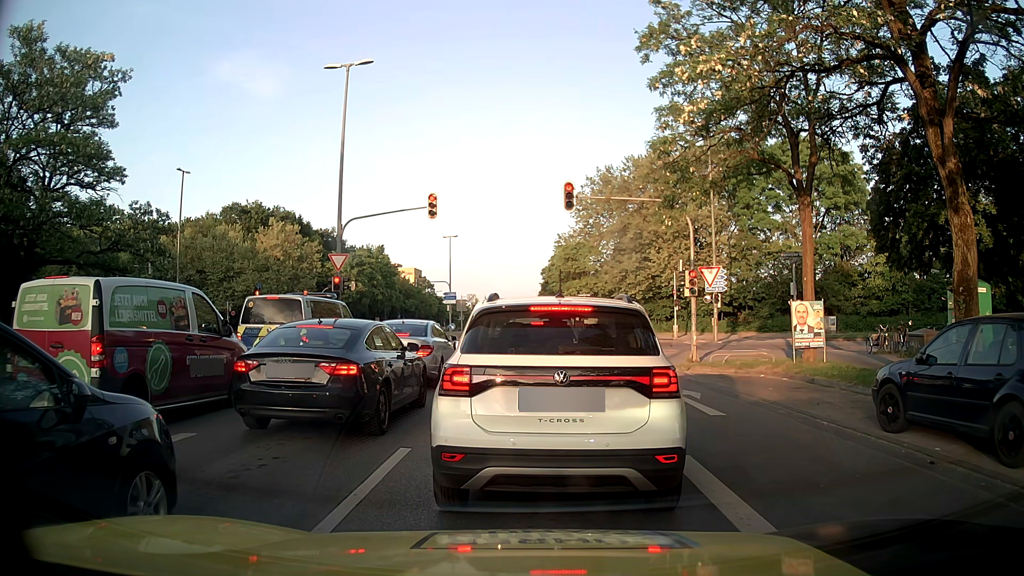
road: secondary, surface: asphalt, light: Day
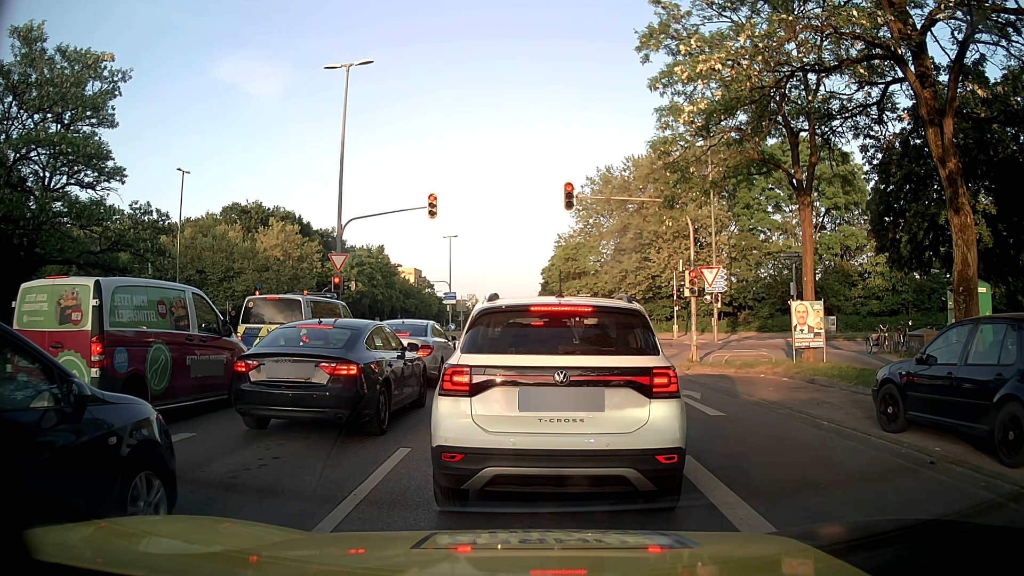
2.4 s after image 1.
(0.0, 0.0) m; 0°
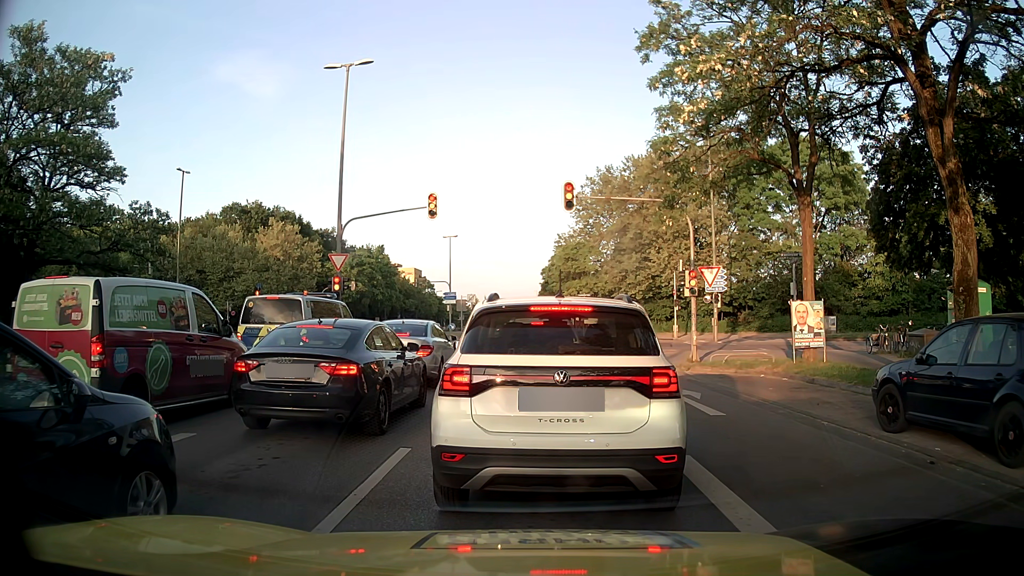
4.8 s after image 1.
(0.0, 0.0) m; 0°
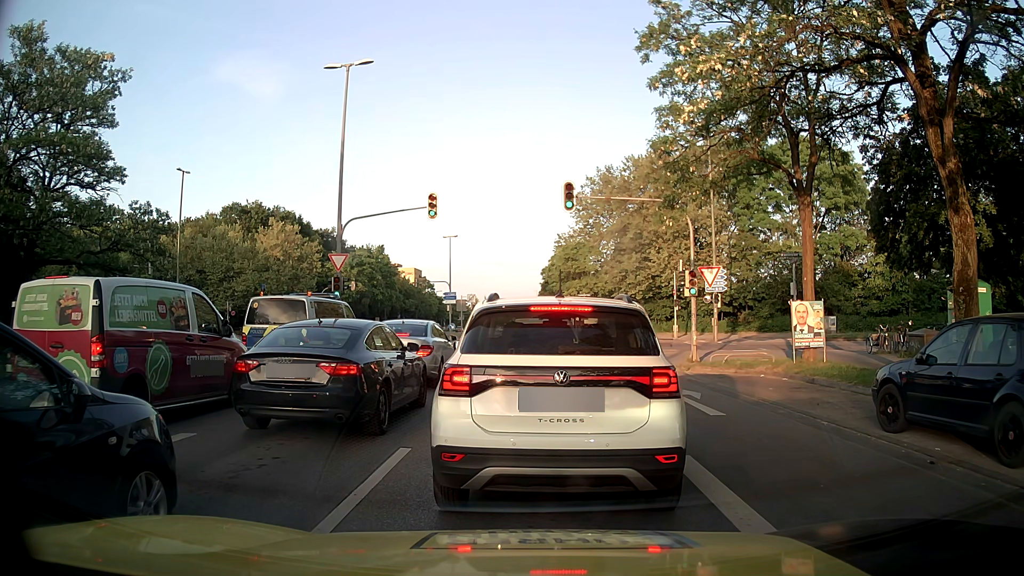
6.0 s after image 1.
(0.0, 0.0) m; 0°
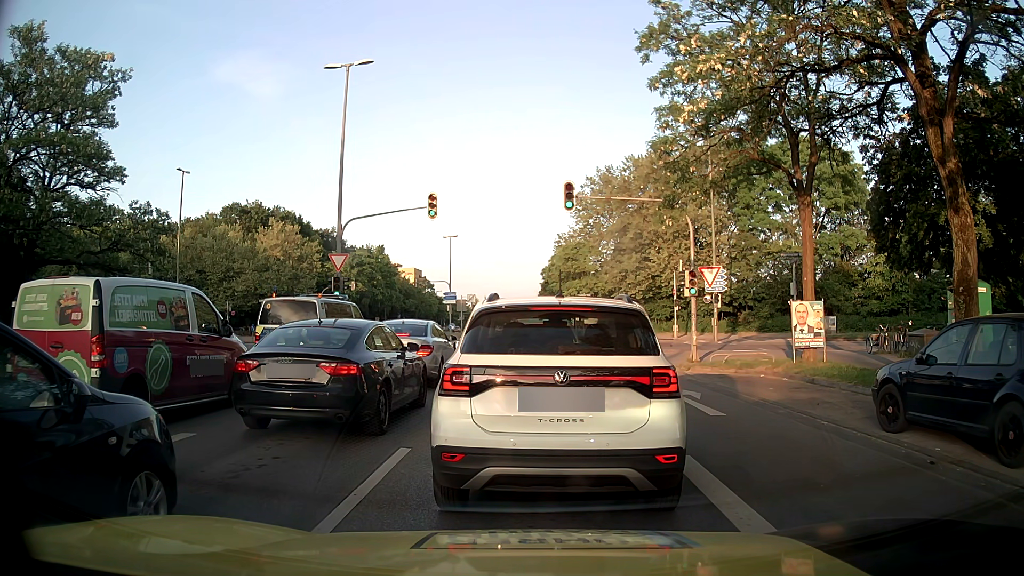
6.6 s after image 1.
(0.0, 0.0) m; 0°
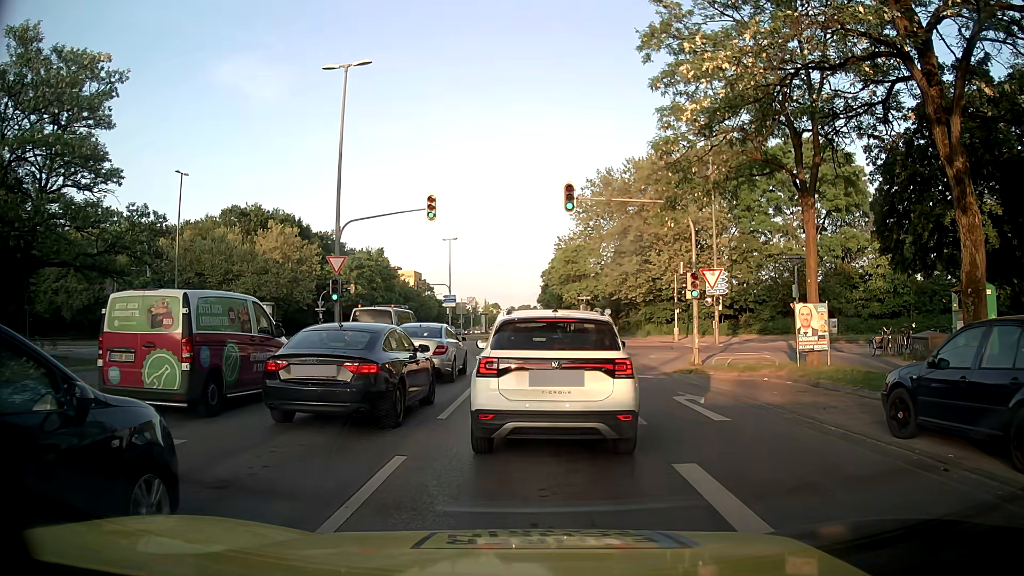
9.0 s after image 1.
(0.0, +0.3) m; 0°
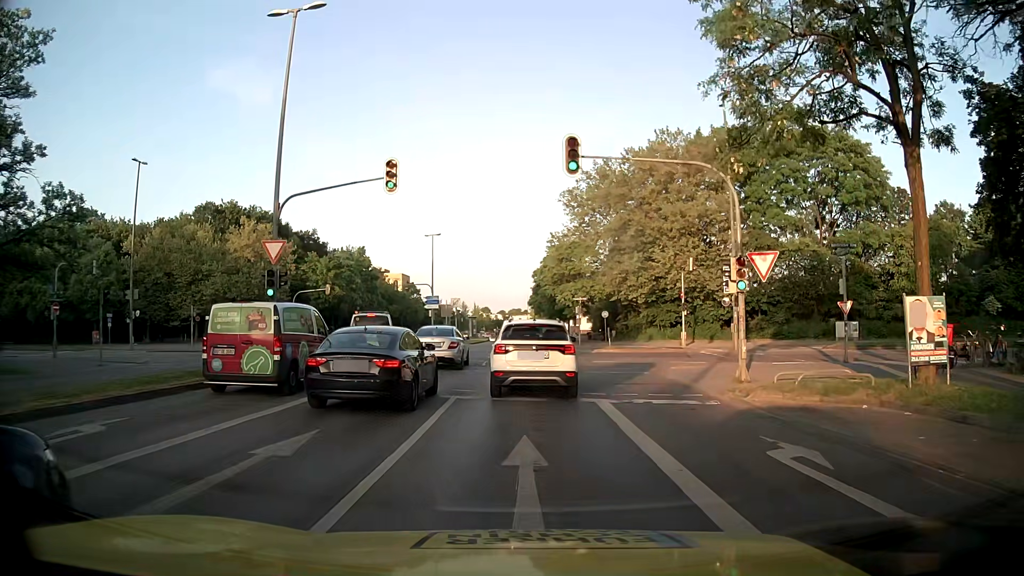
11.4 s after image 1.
(+0.4, +6.4) m; +4°
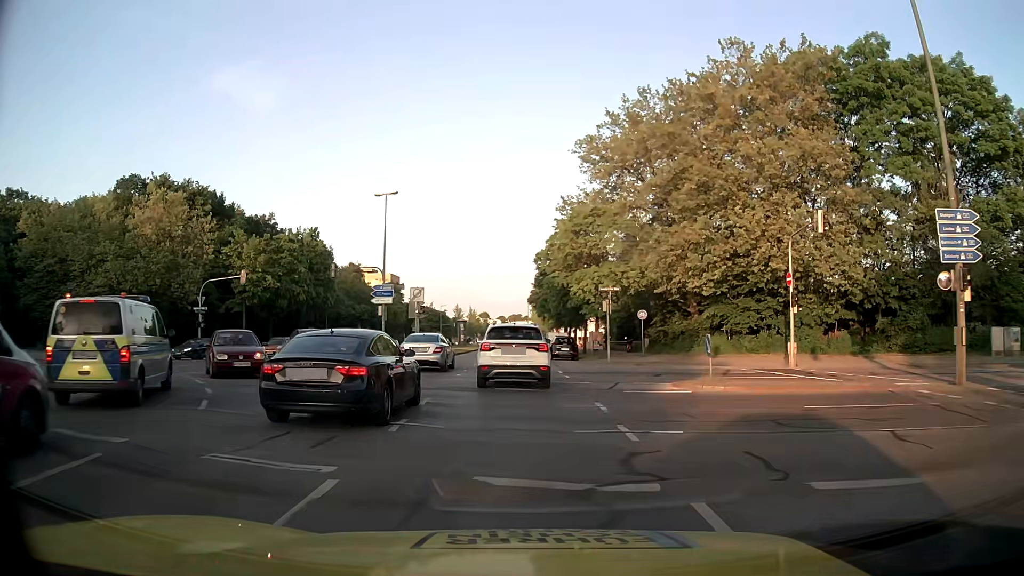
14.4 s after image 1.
(0.0, +22.0) m; 0°
(0, +10) (0, +20) (0, +30) (0, +40) (-1, +50) (-1, +60) (-1, +70) (-1, +80) (-1, +90) (-1, +100) m
